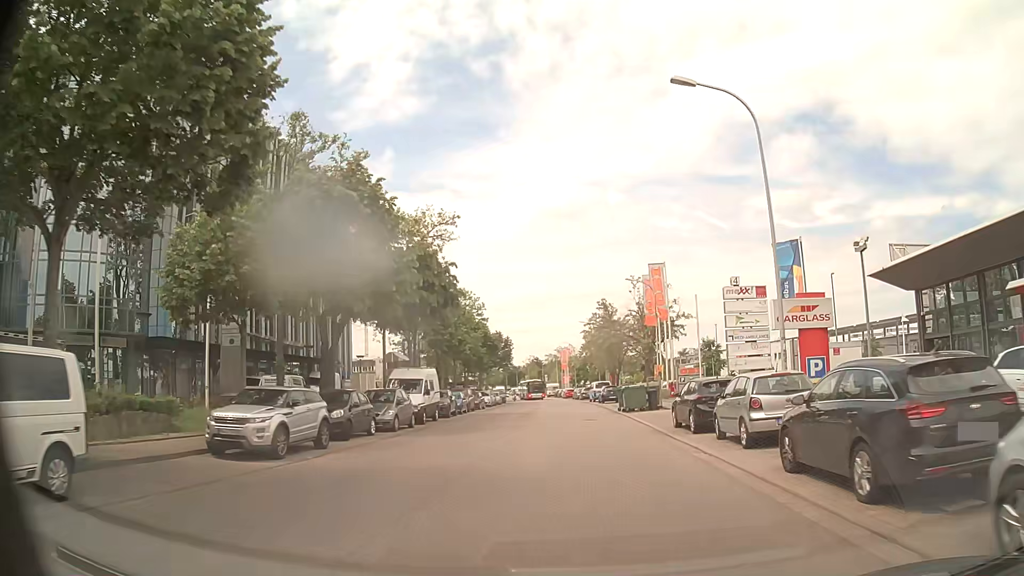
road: tertiary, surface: asphalt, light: Day
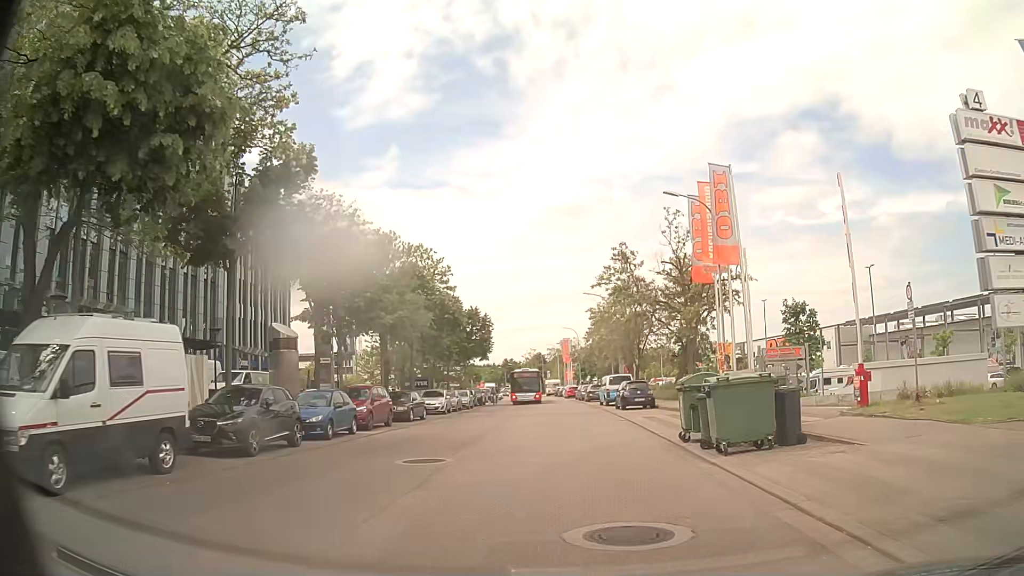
(-0.1, +22.2) m; -1°
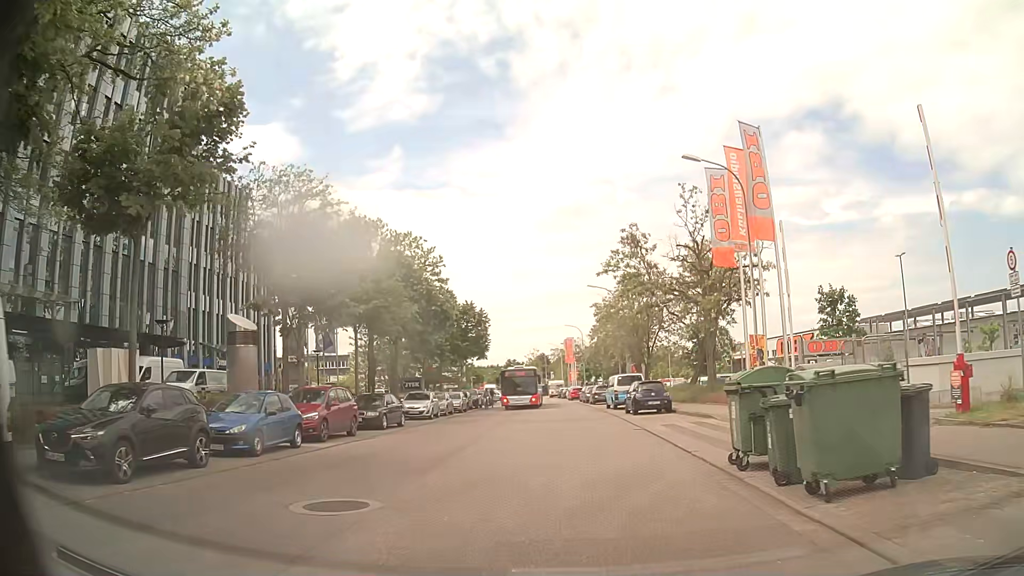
(+0.1, +4.7) m; 0°
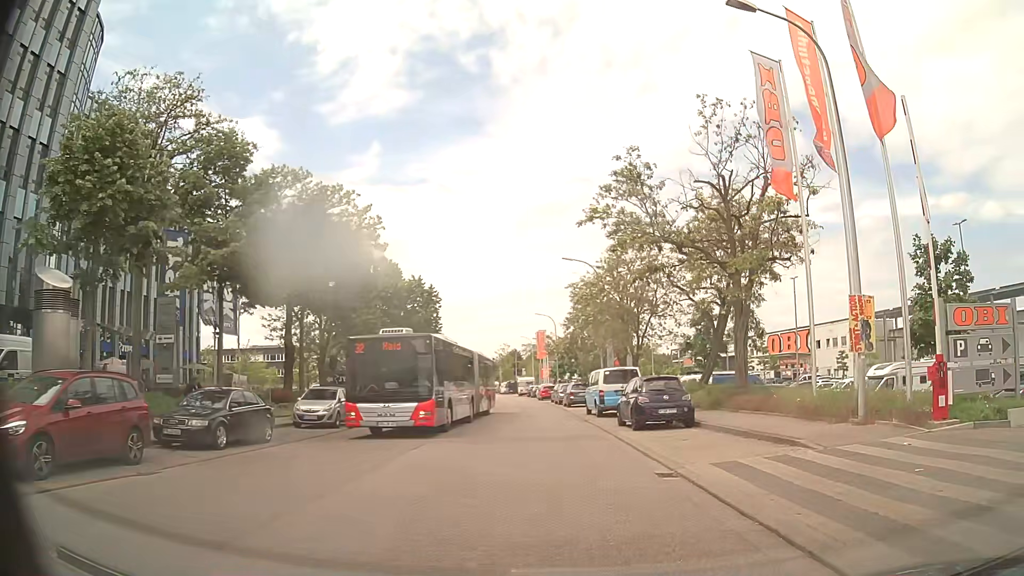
(+0.1, +10.4) m; +4°
